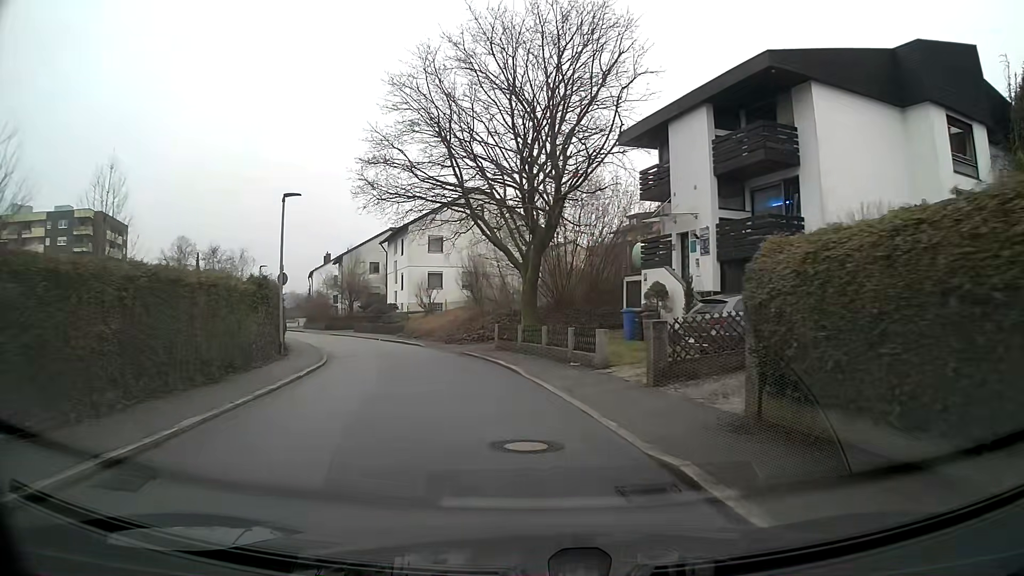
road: residential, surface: asphalt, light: Day
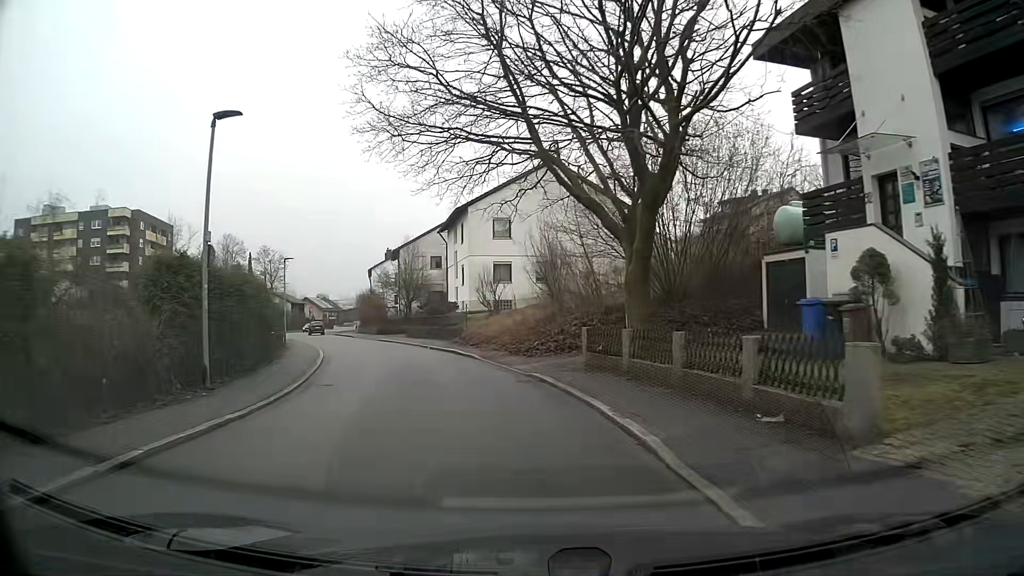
(-0.5, +9.9) m; -6°
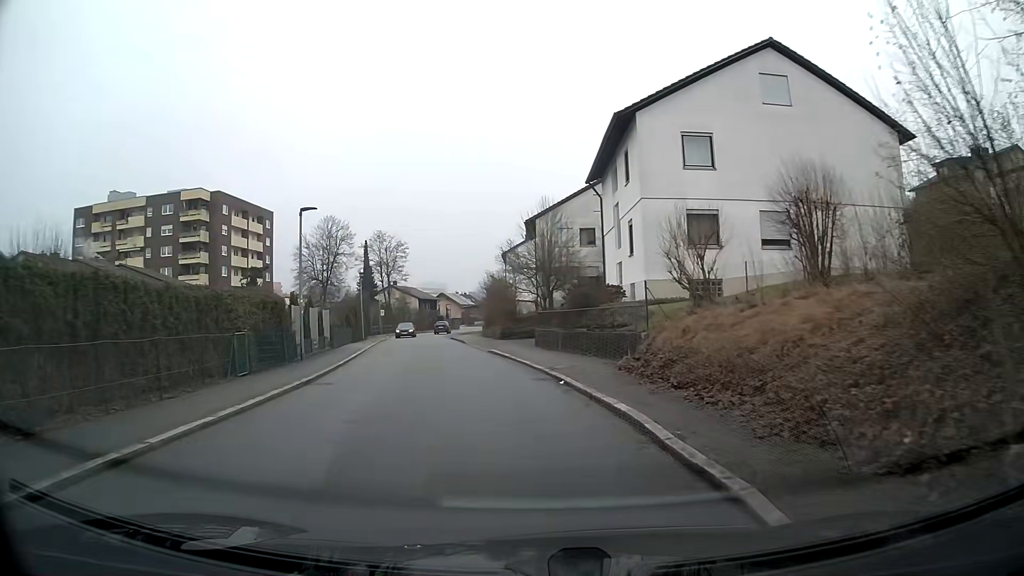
(-2.2, +19.6) m; -13°
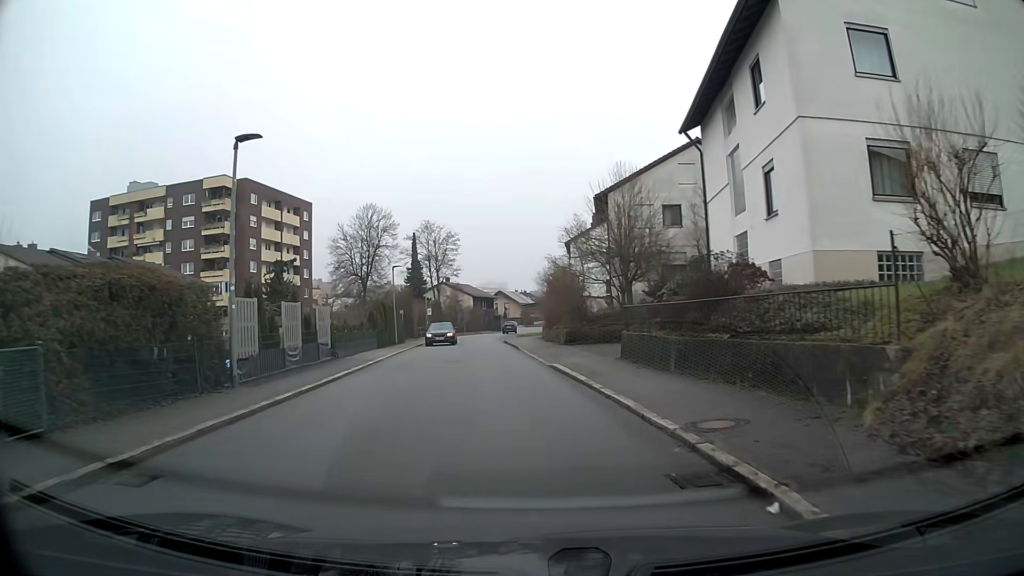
(-0.4, +9.8) m; -5°
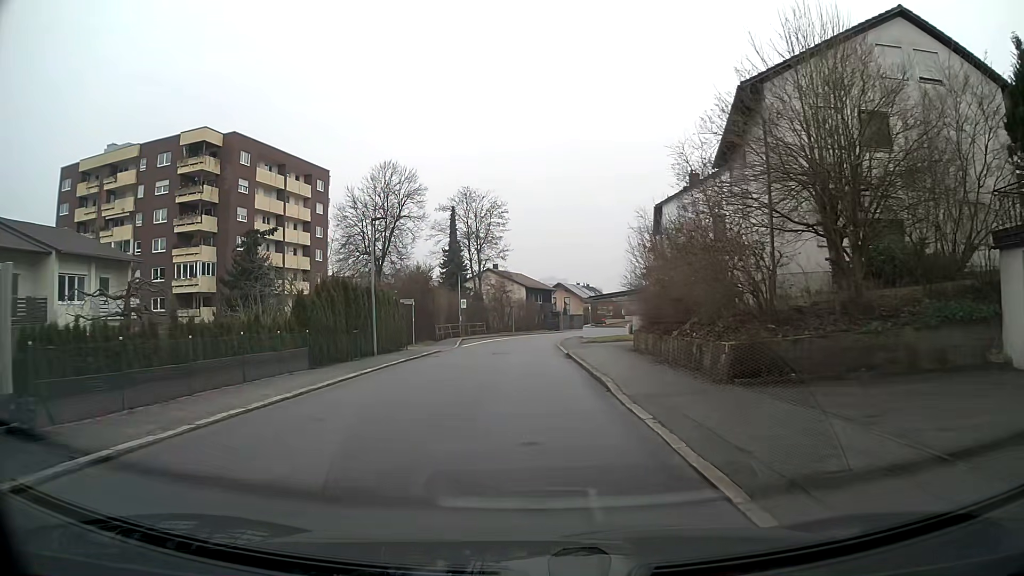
(-0.9, +19.3) m; -5°
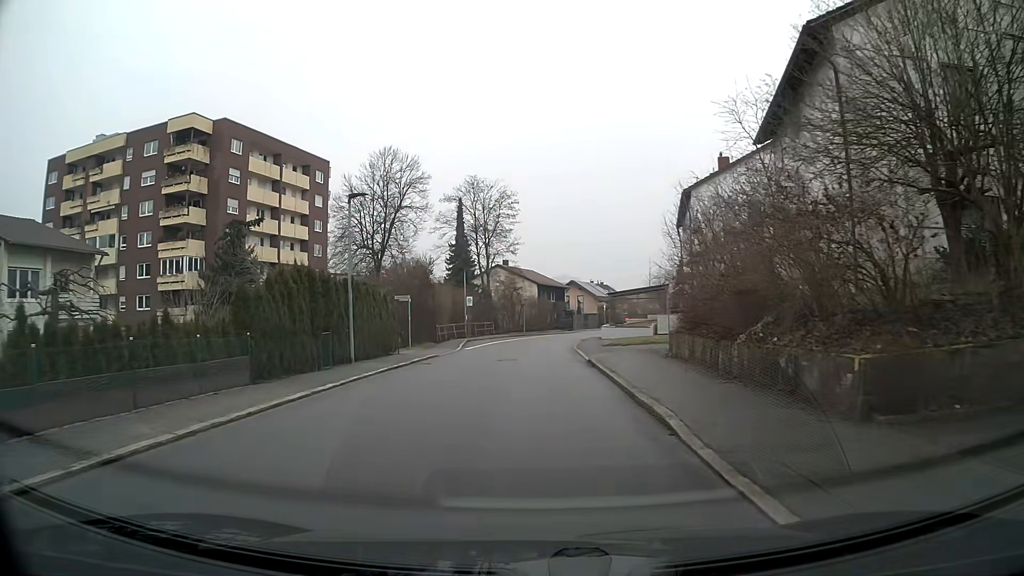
(0.0, +4.8) m; -1°
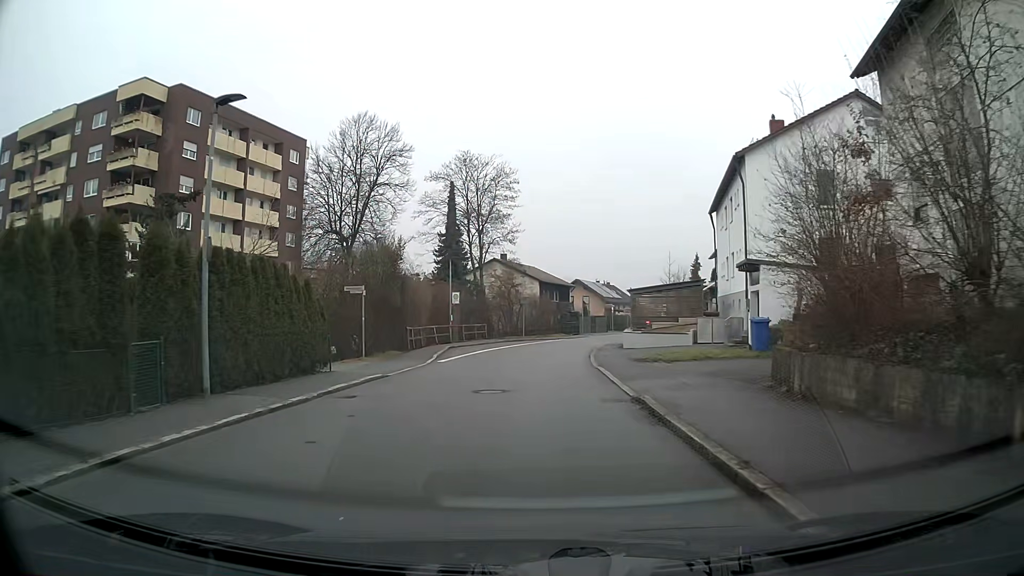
(-0.1, +9.5) m; 0°
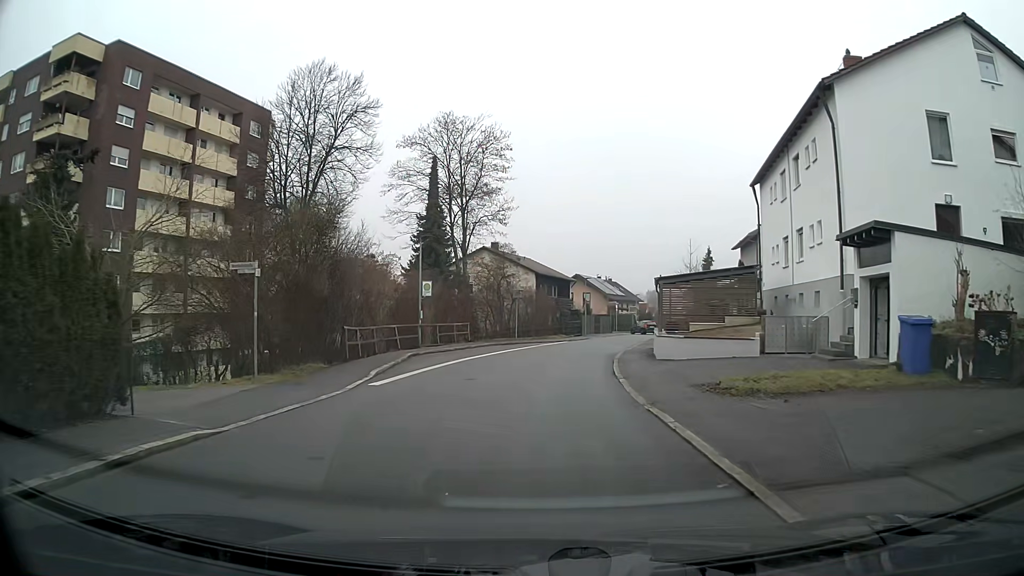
(0.0, +9.5) m; +1°
(0, +10) (+1, +20) (+2, +30) (+4, +40) (+7, +49) (+10, +59) (+13, +68) (+16, +78) (+19, +88) (+22, +97) m
